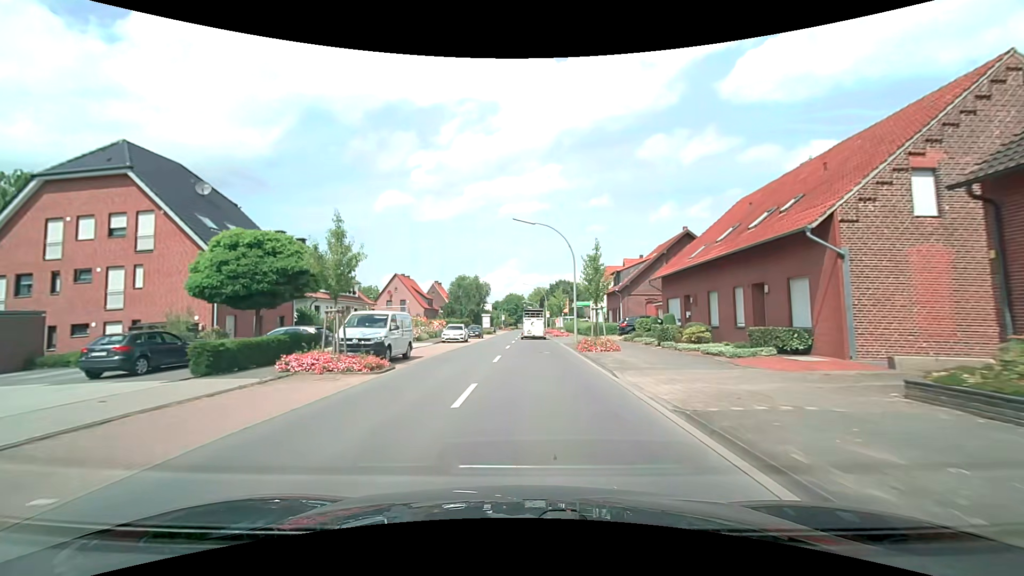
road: secondary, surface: asphalt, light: Day
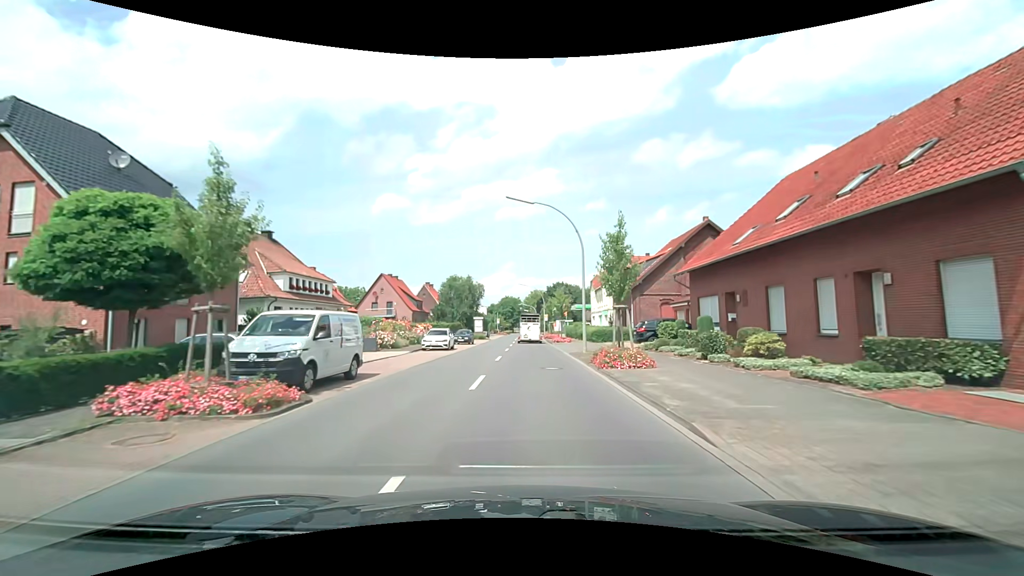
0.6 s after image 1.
(0.0, +6.3) m; 0°
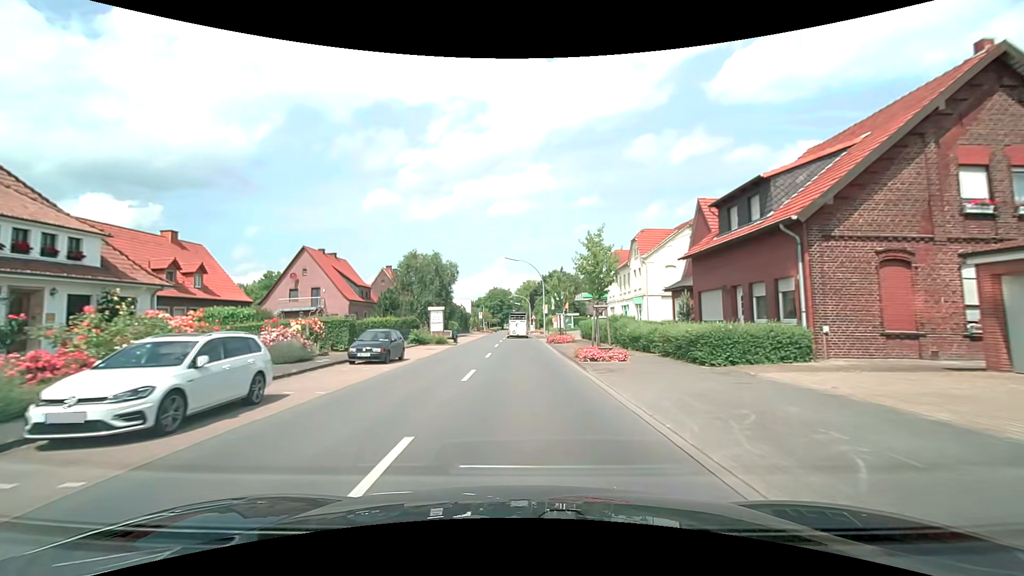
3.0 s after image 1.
(+0.2, +25.7) m; +1°
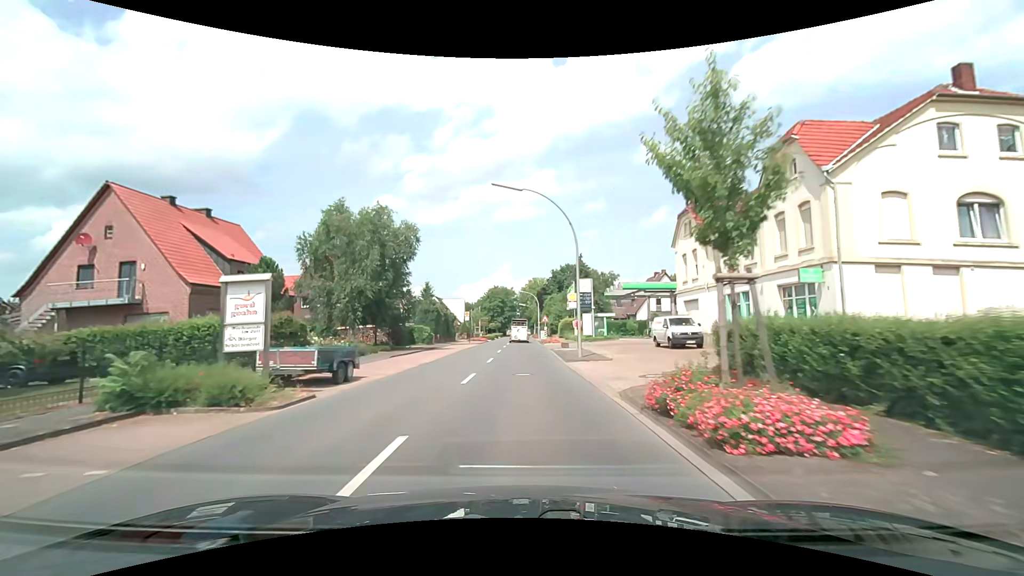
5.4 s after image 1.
(-0.2, +27.2) m; 0°
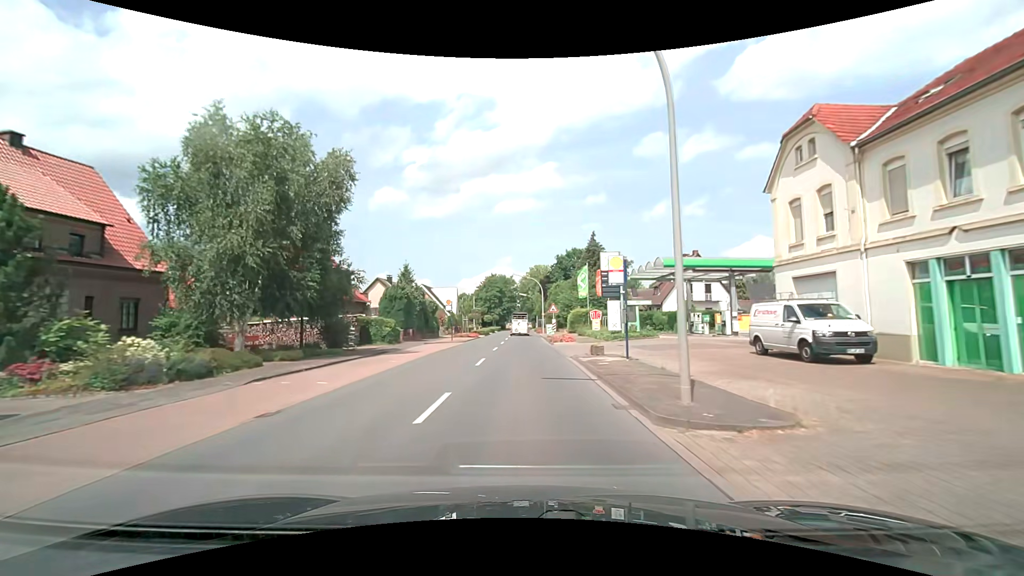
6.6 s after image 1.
(0.0, +14.4) m; 0°
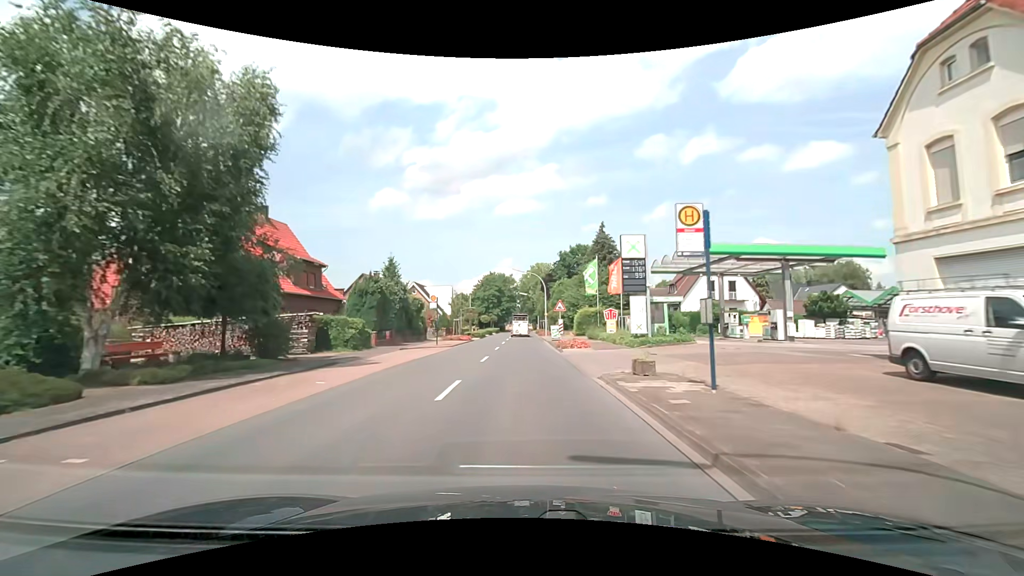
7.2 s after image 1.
(0.0, +7.4) m; 0°
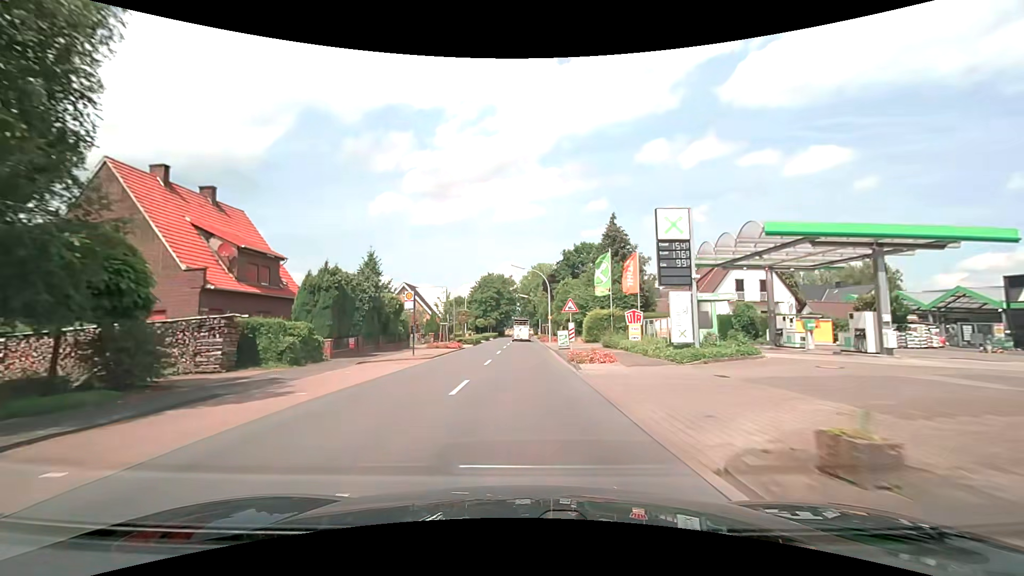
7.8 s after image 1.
(0.0, +7.5) m; 0°
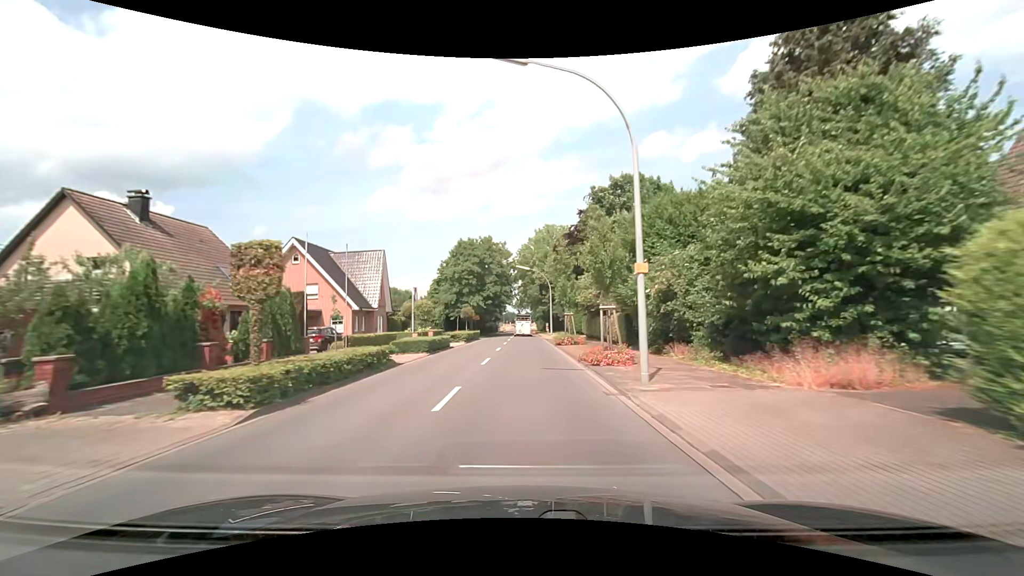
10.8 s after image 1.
(-0.1, +38.6) m; 0°
(0, +10) (0, +20) (0, +30) (0, +40) (0, +50) (0, +60) (0, +70) (0, +80) (0, +90) (0, +100) m
